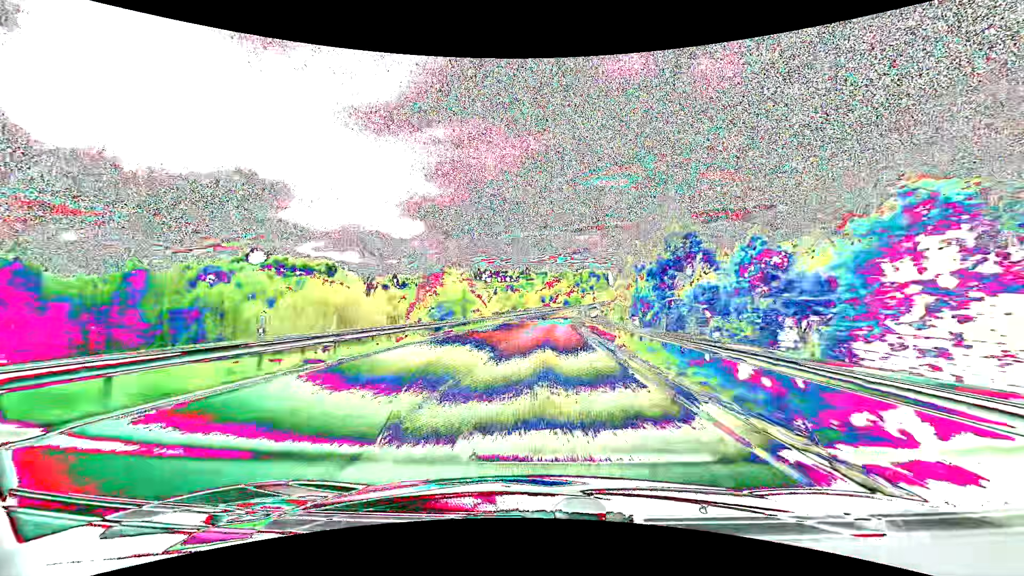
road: primary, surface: asphalt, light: Day
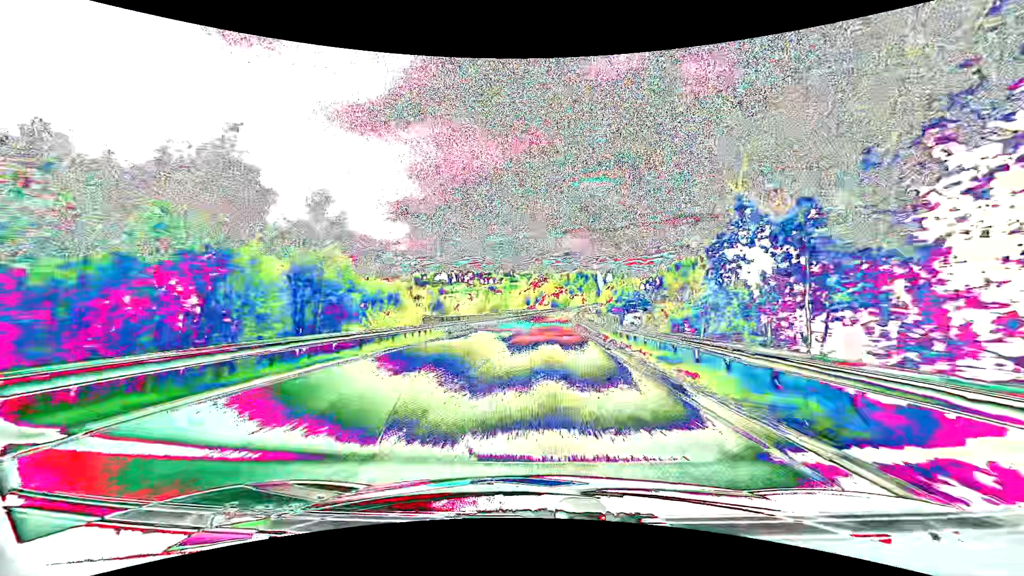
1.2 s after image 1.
(+0.5, +31.2) m; +2°
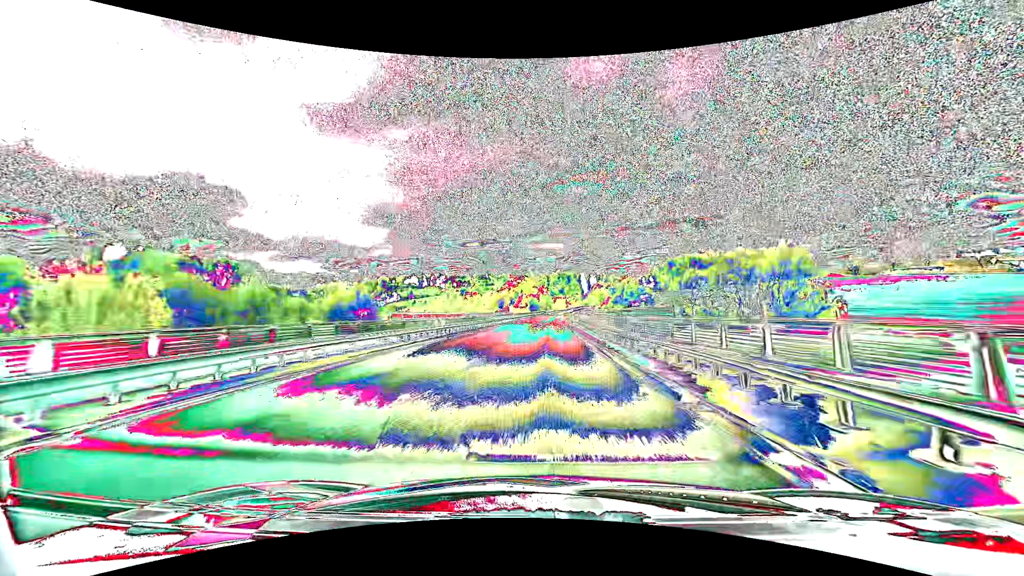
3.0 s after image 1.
(+1.0, +46.6) m; +2°
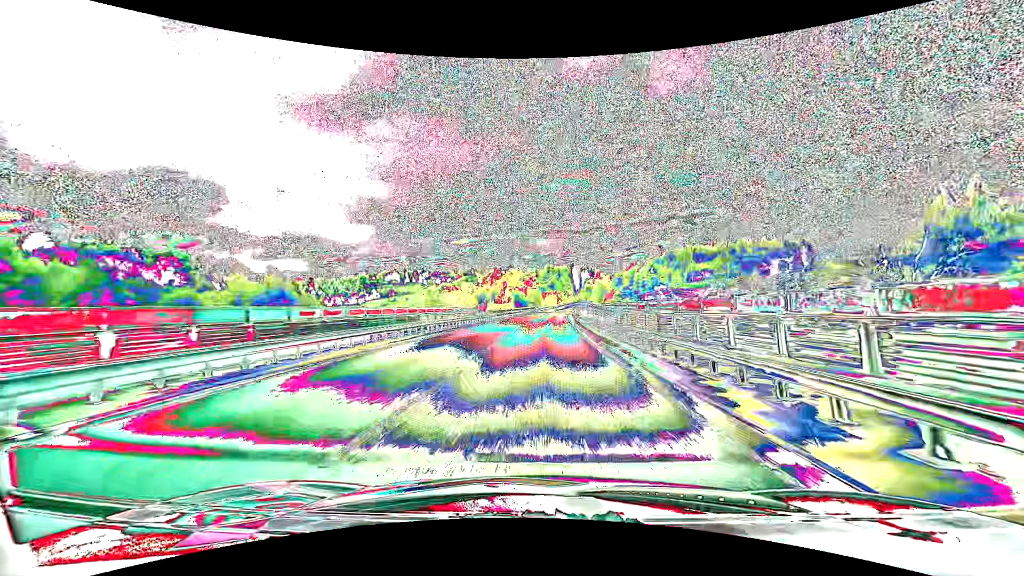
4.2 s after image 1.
(+0.4, +30.9) m; +1°
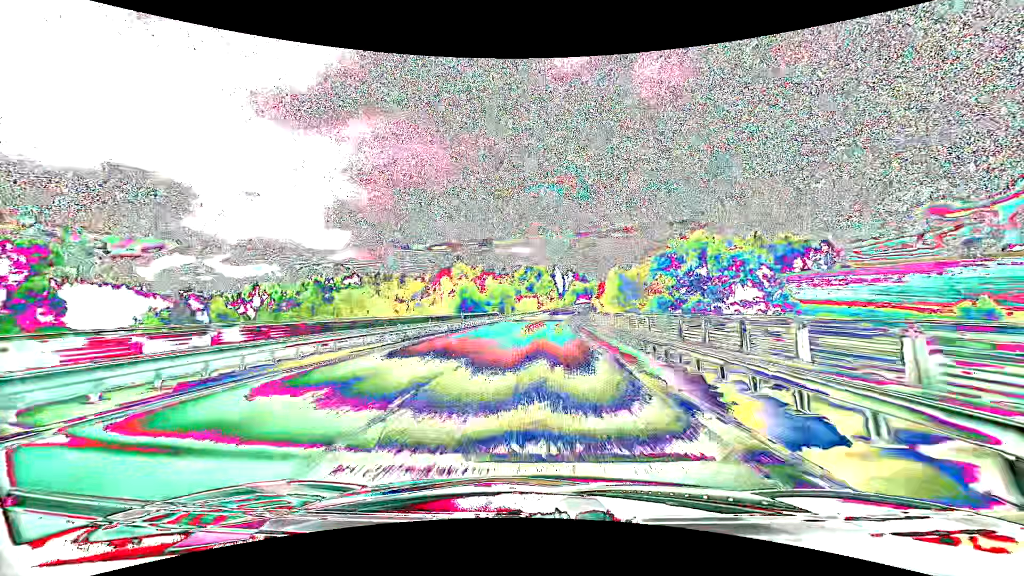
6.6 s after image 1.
(+1.5, +61.1) m; +3°
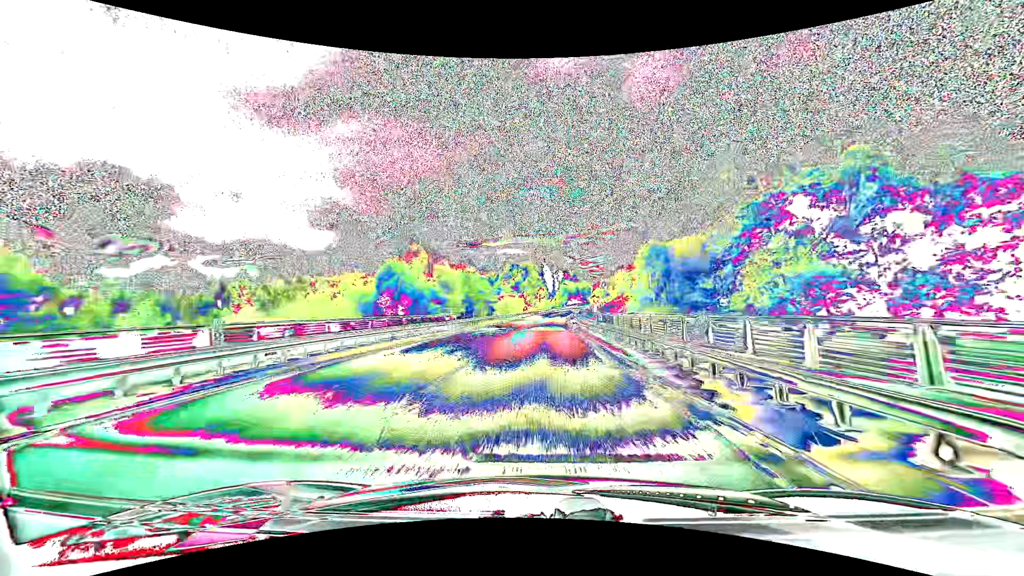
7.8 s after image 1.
(+0.3, +30.2) m; +1°
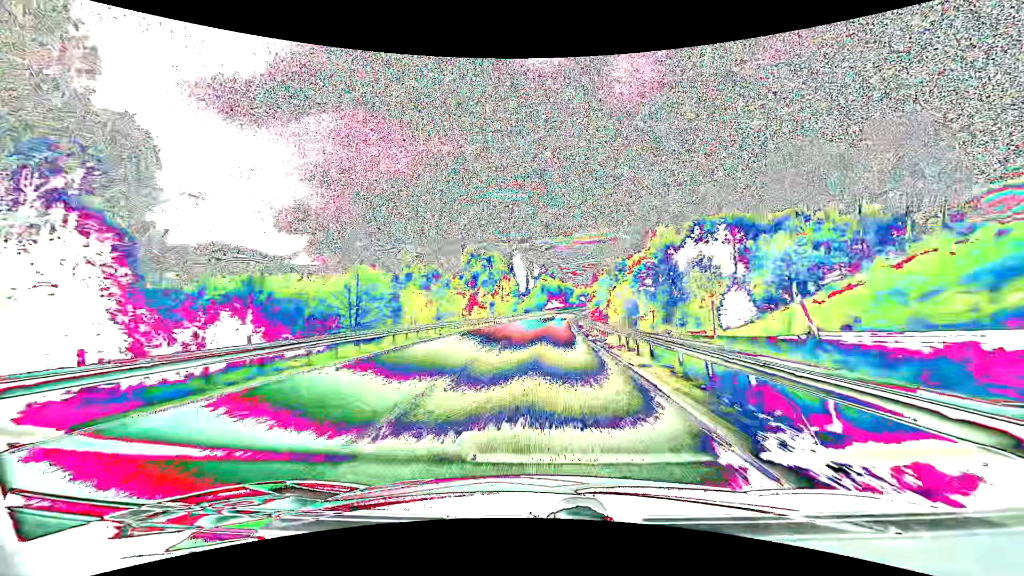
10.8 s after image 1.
(+2.3, +74.5) m; +3°
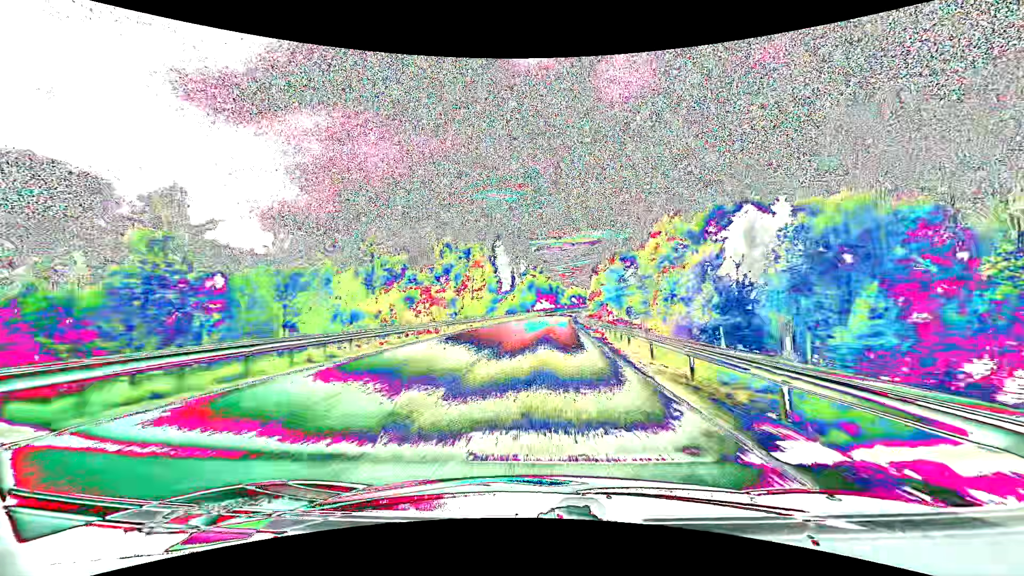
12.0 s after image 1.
(+0.4, +29.3) m; +1°
(0, +10) (0, +20) (0, +30) (+1, +40) (+1, +50) (+2, +60) (+2, +70) (+3, +80) (+4, +90) (+5, +100) m
